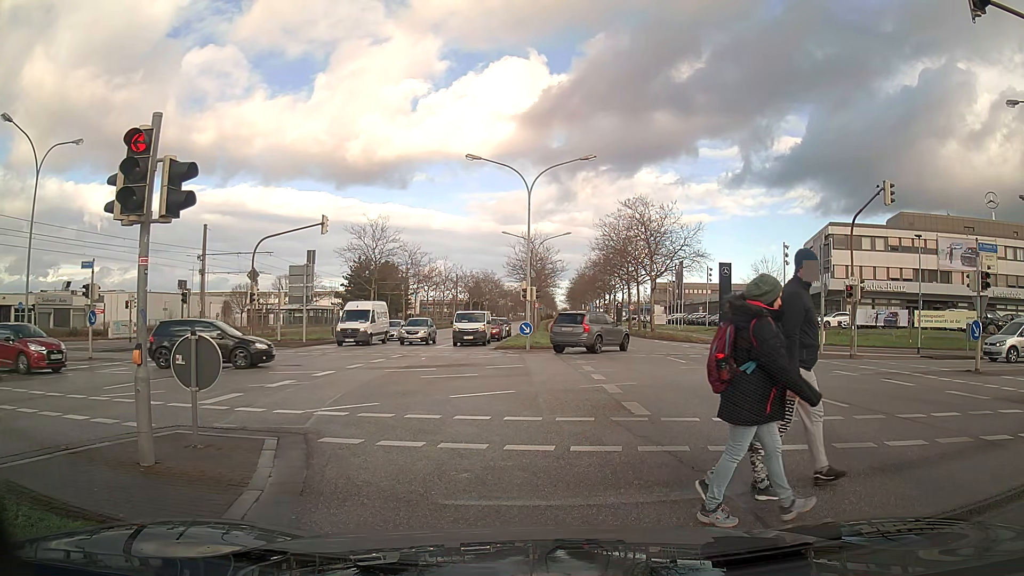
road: primary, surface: asphalt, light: Day
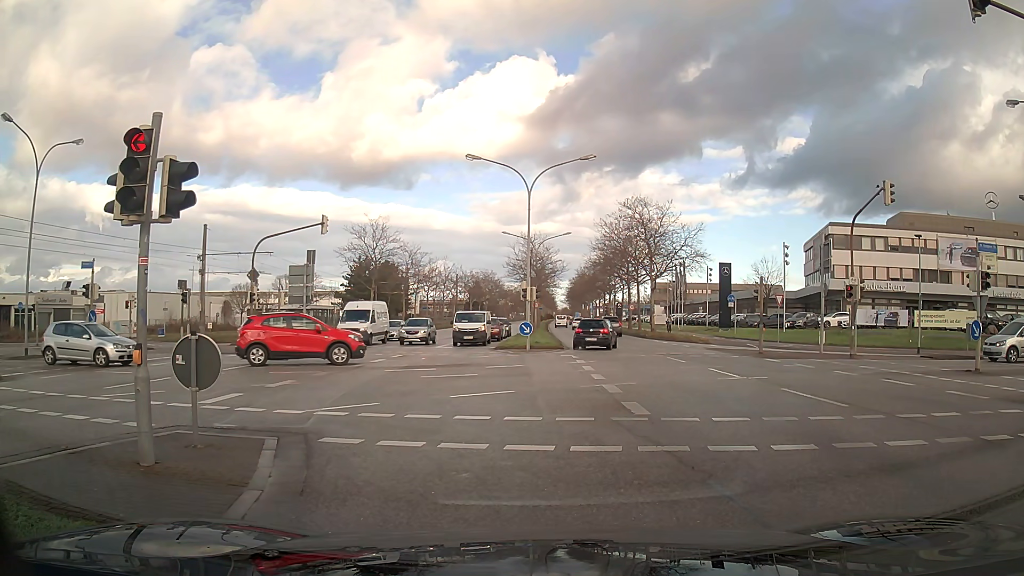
(0.0, 0.0) m; 0°
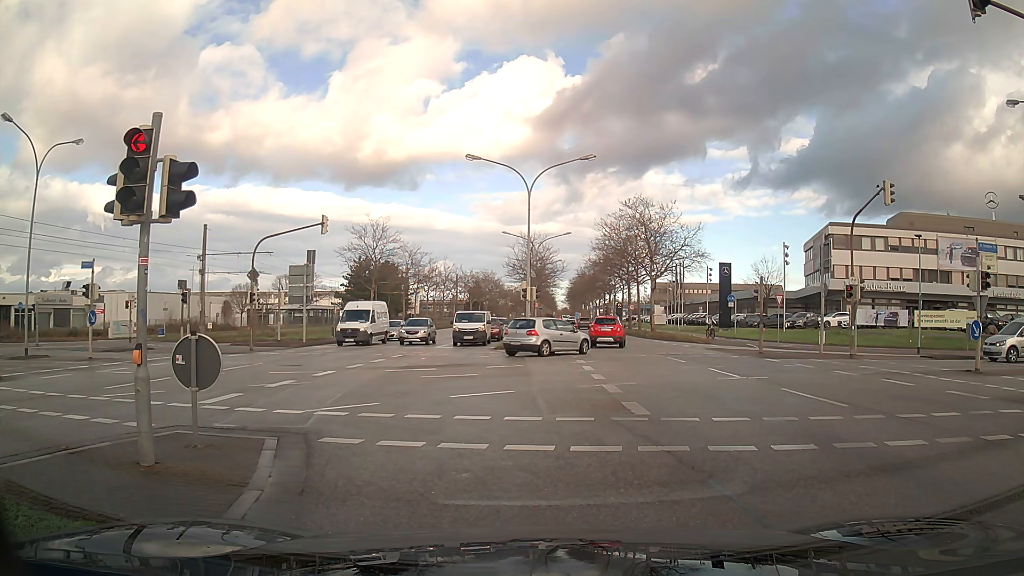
(0.0, 0.0) m; 0°
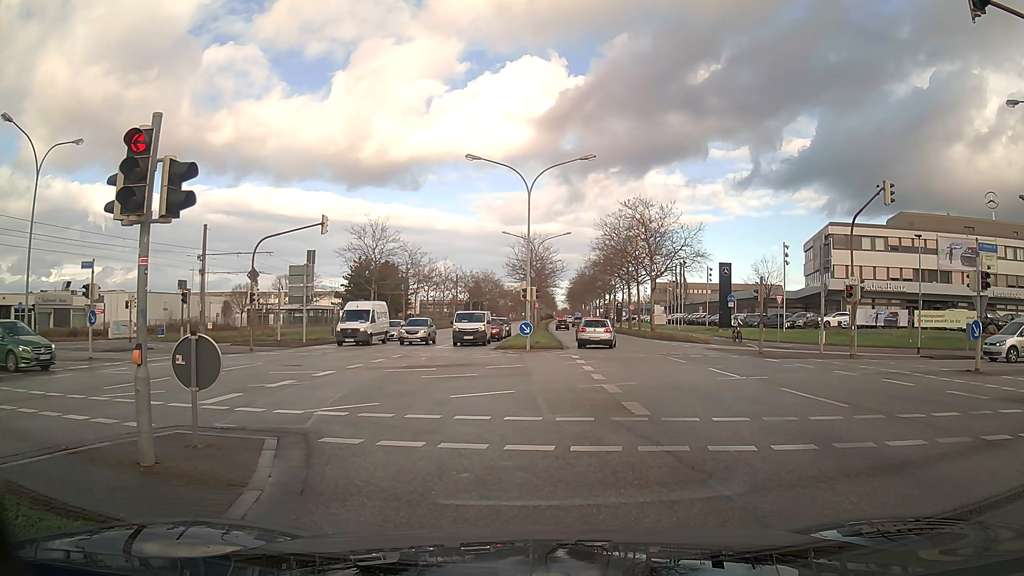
(0.0, 0.0) m; 0°
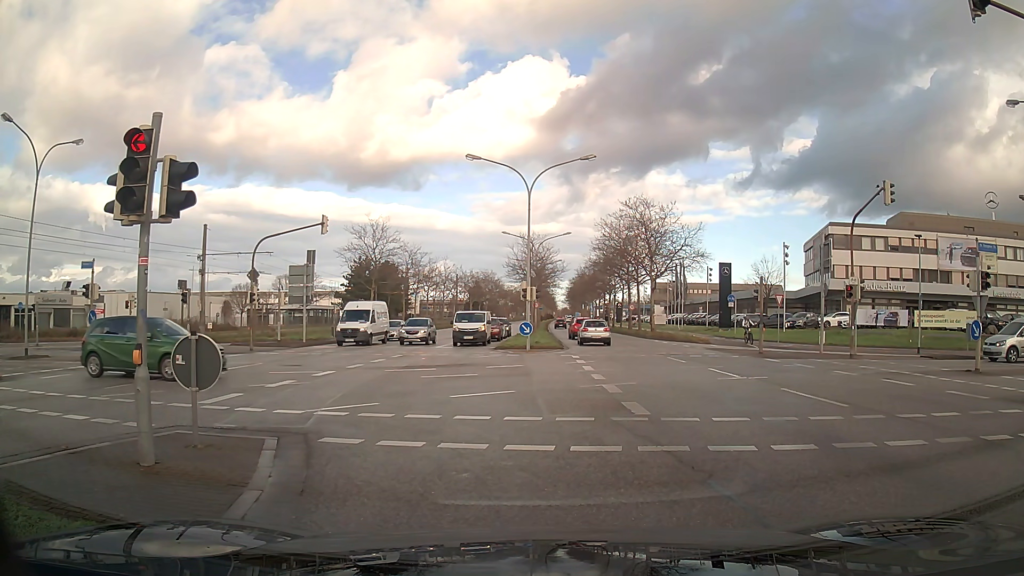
(0.0, 0.0) m; 0°
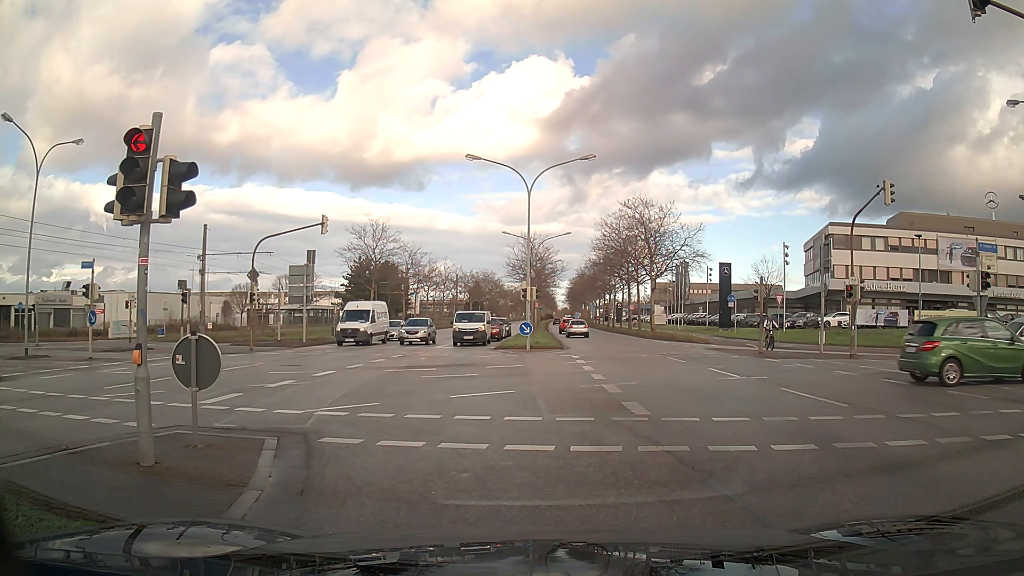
(0.0, 0.0) m; 0°
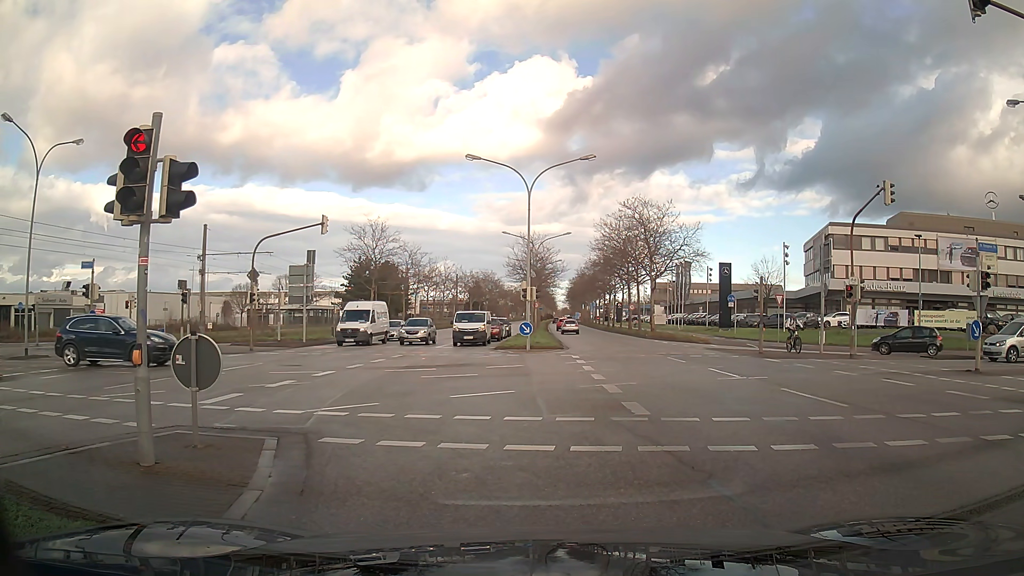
(0.0, 0.0) m; 0°
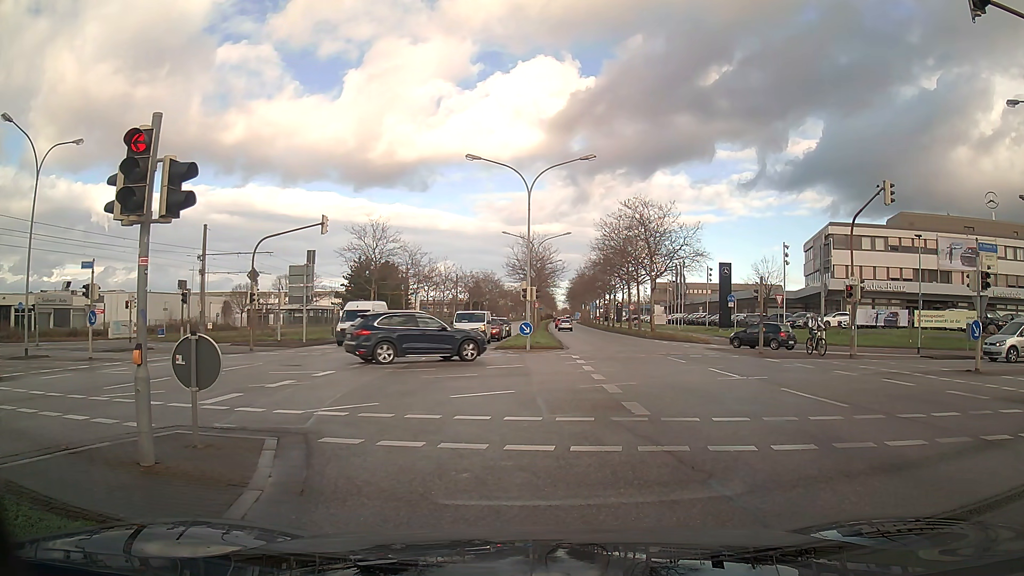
(0.0, 0.0) m; 0°
